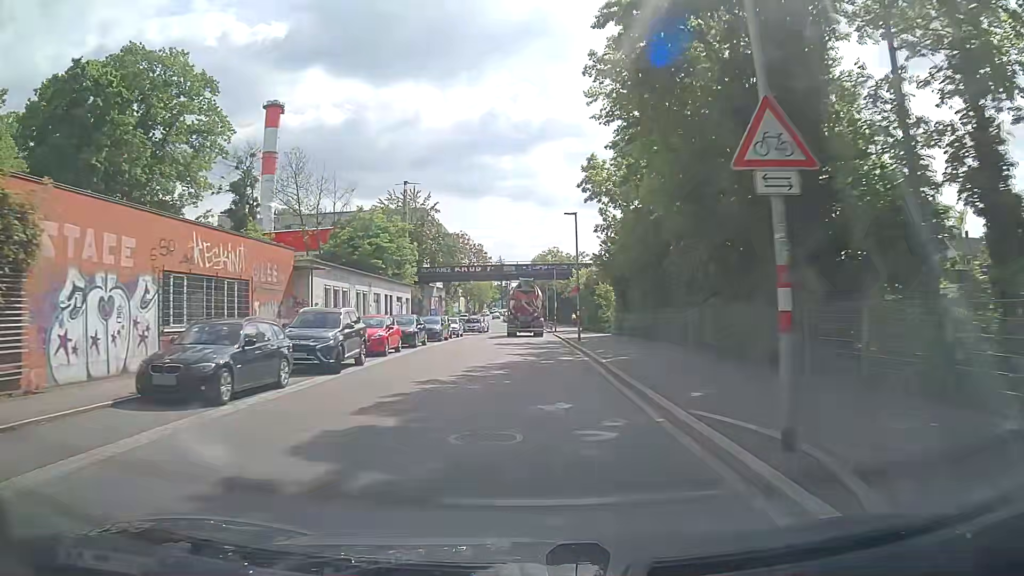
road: tertiary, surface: asphalt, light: Day
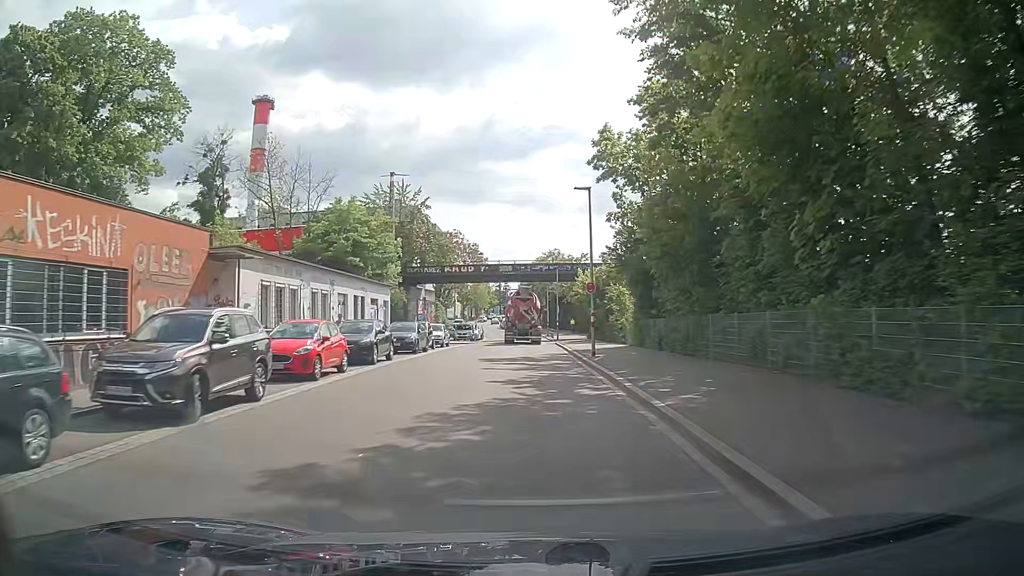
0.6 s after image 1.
(0.0, +7.9) m; 0°
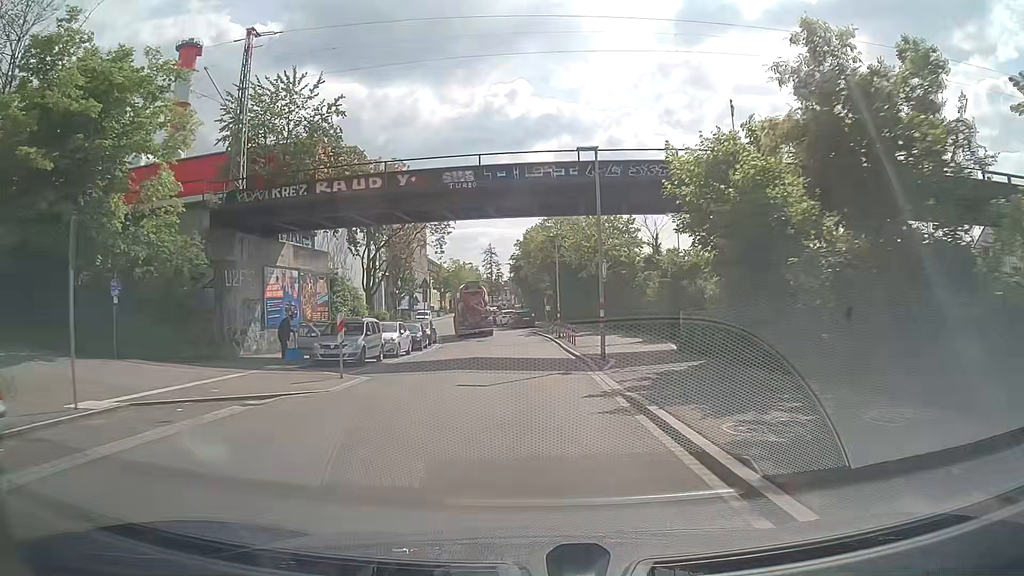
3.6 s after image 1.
(+0.2, +38.1) m; 0°
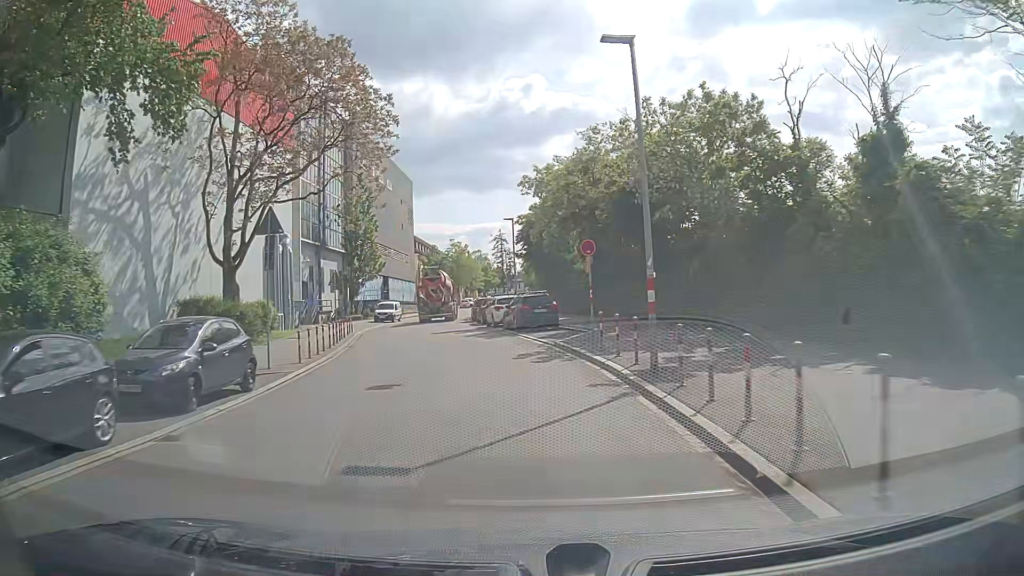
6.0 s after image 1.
(+0.1, +29.1) m; -1°
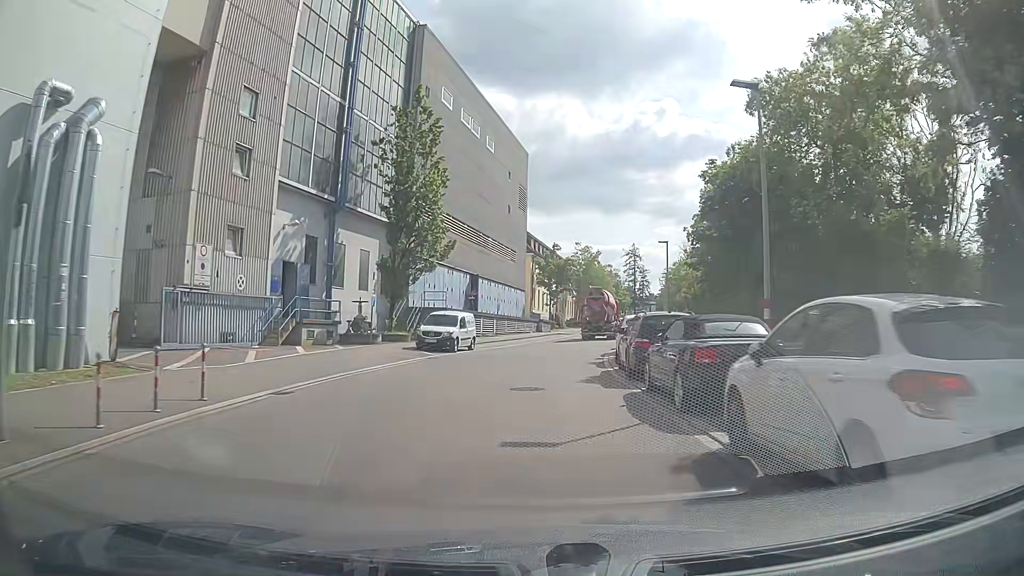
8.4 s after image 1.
(-2.9, +28.3) m; -10°
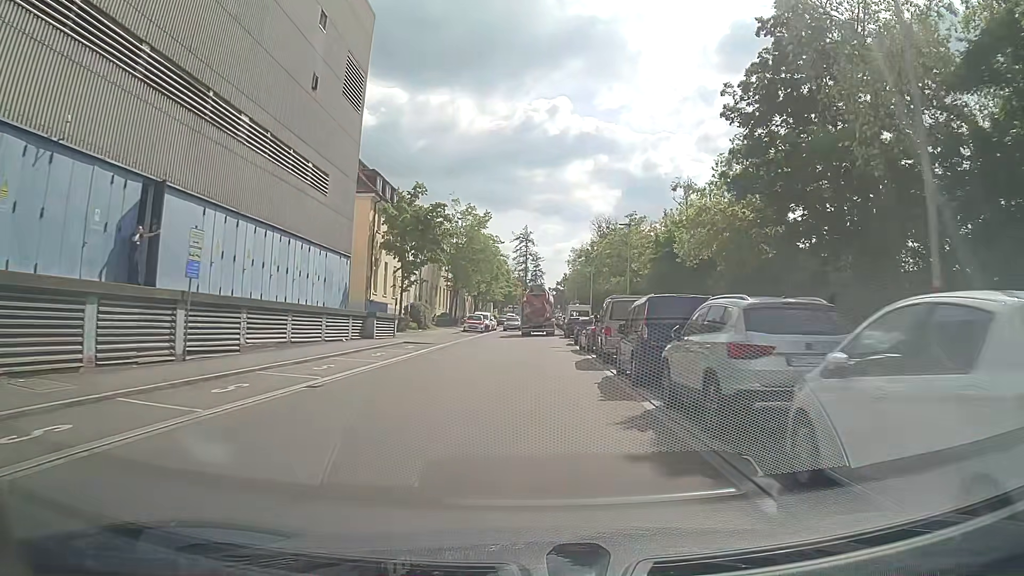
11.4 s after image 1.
(+2.8, +35.8) m; +9°
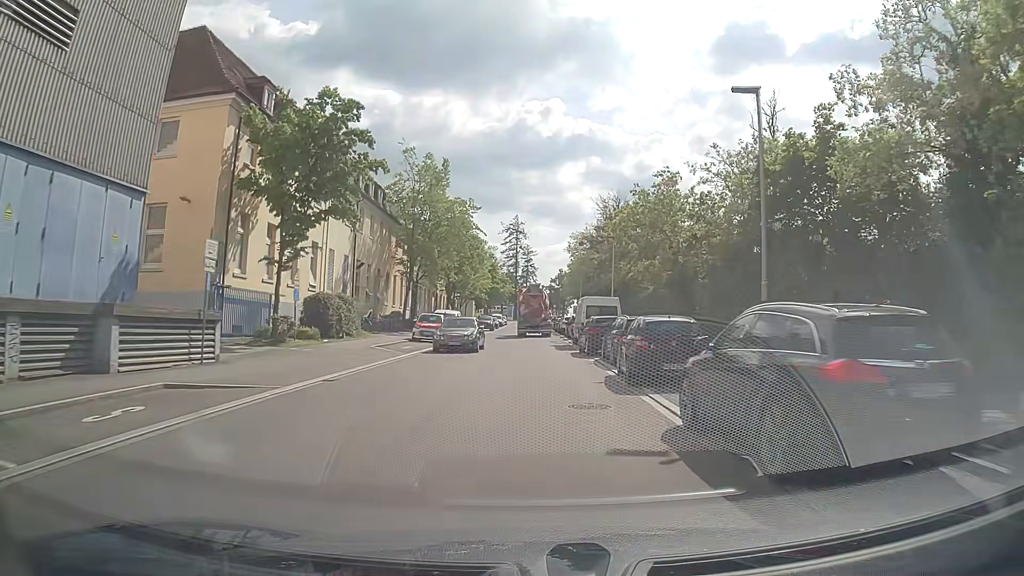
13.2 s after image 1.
(+0.2, +21.6) m; 0°
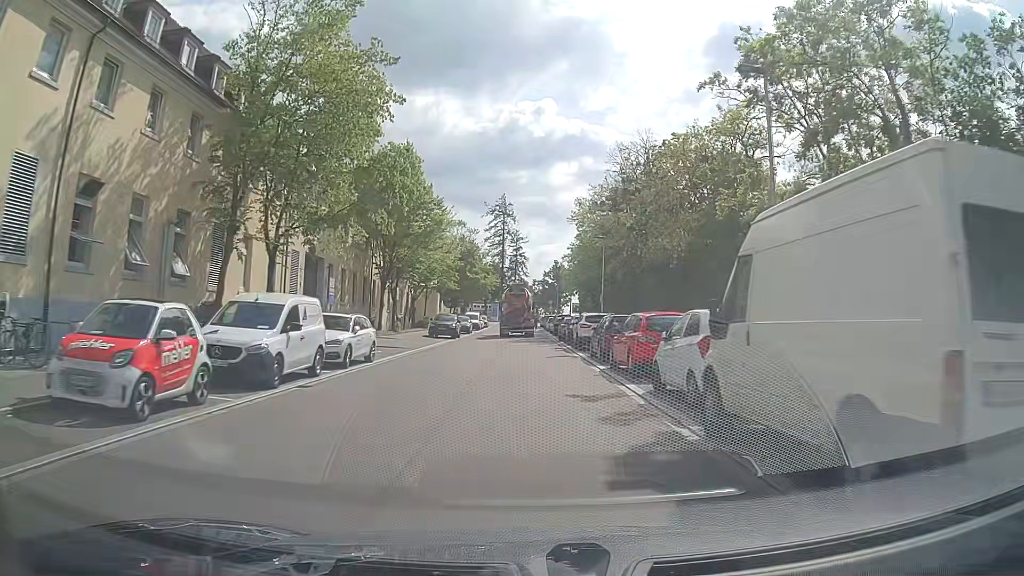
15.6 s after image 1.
(+0.6, +28.2) m; +2°
(0, +10) (0, +20) (0, +30) (0, +40) (0, +50) (0, +60) (0, +70) (0, +80) (0, +90) (0, +100) m
